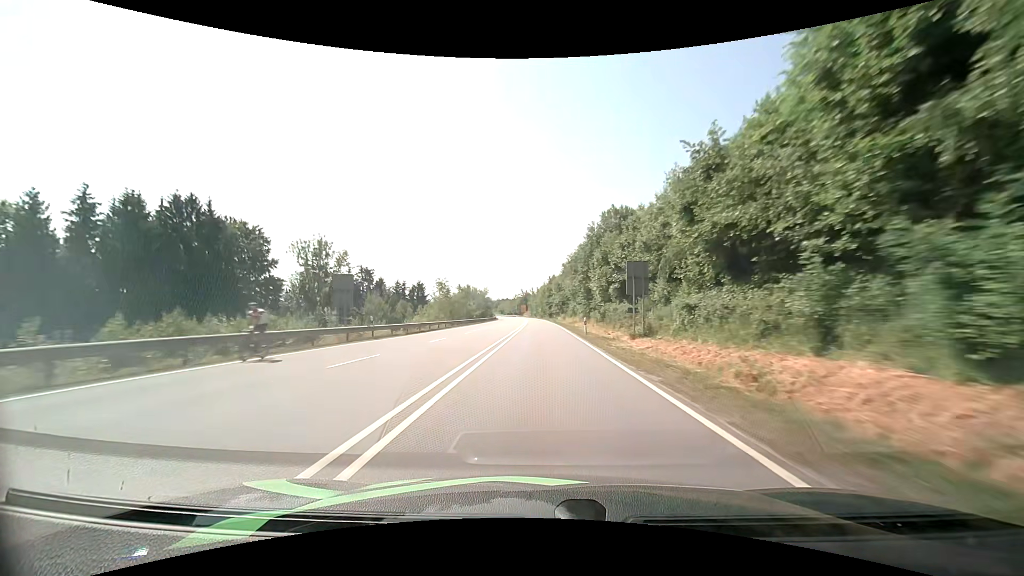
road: primary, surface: asphalt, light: Day
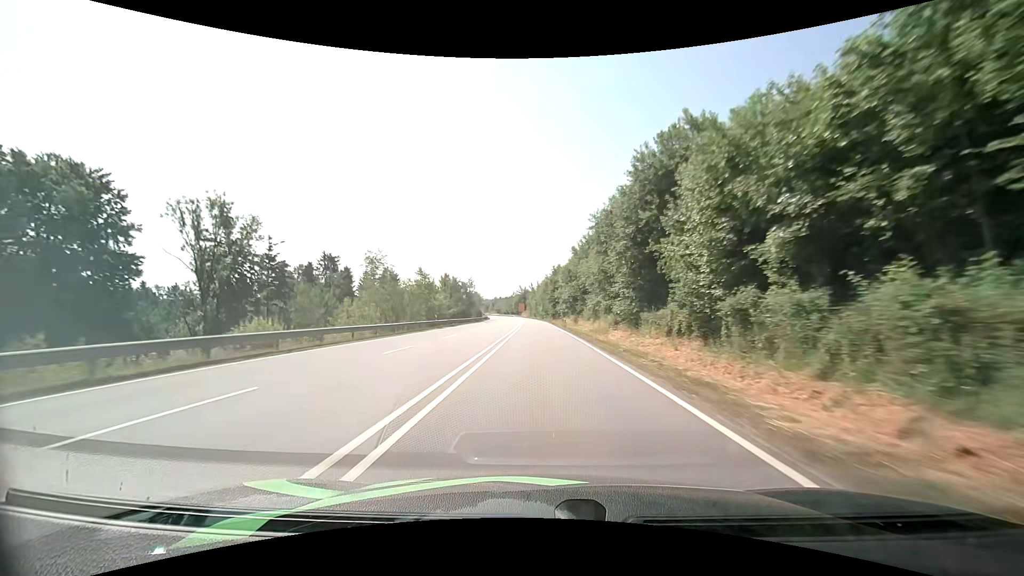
(0.0, +31.1) m; 0°
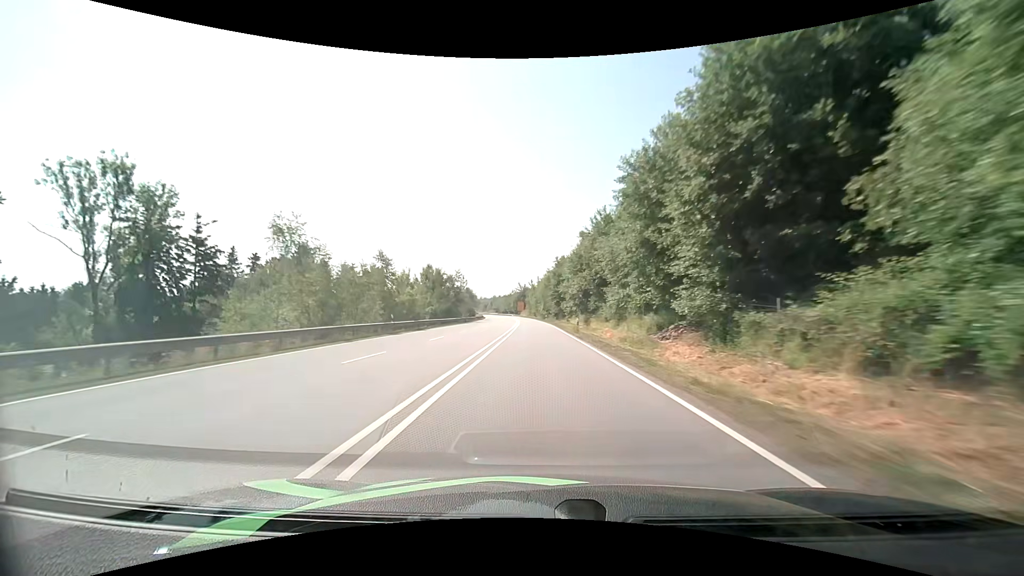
(0.0, +15.6) m; 0°
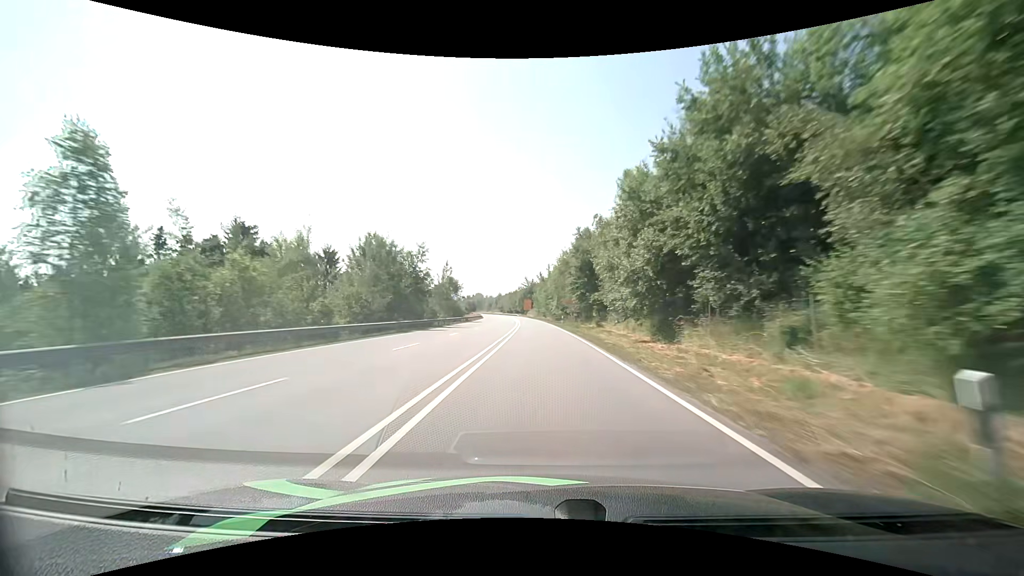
(-0.3, +31.2) m; -1°
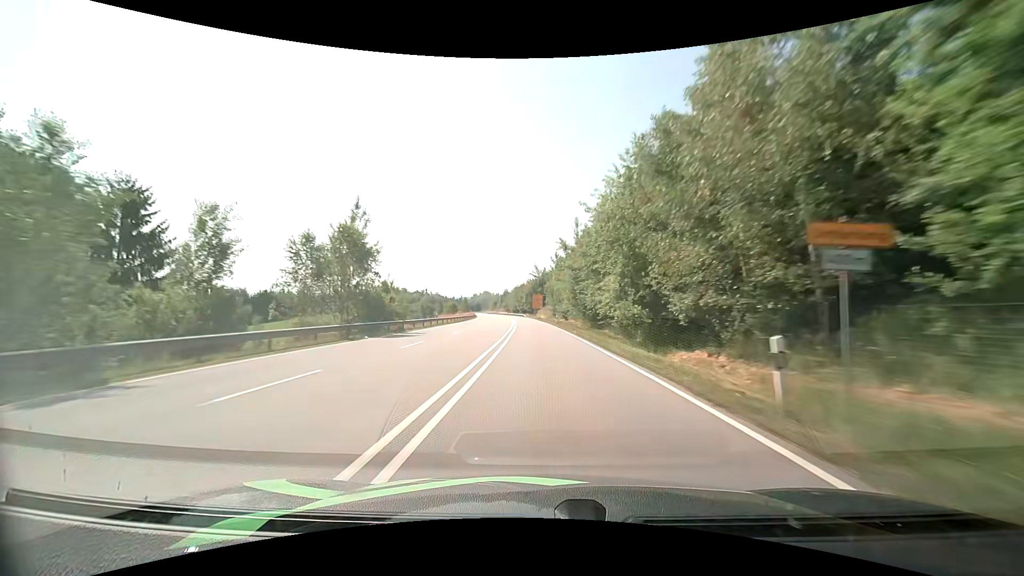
(-0.7, +46.5) m; -2°
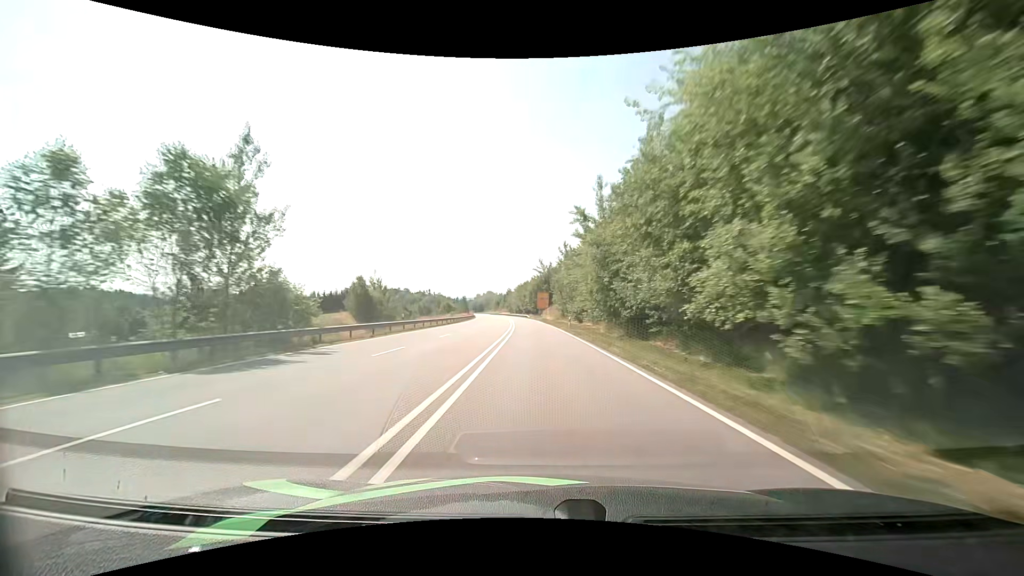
(0.0, +15.5) m; 0°
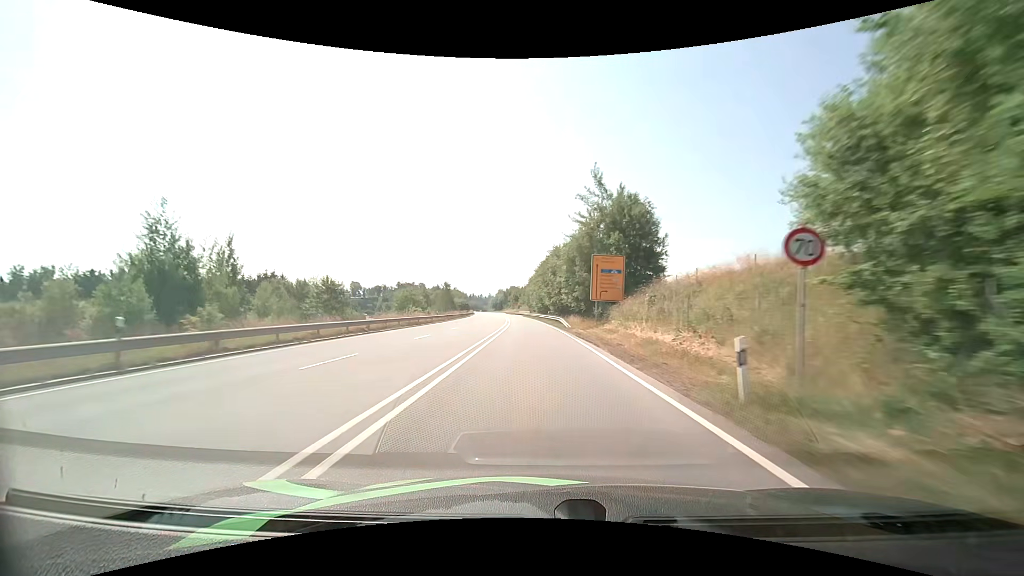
(-2.1, +75.4) m; -3°
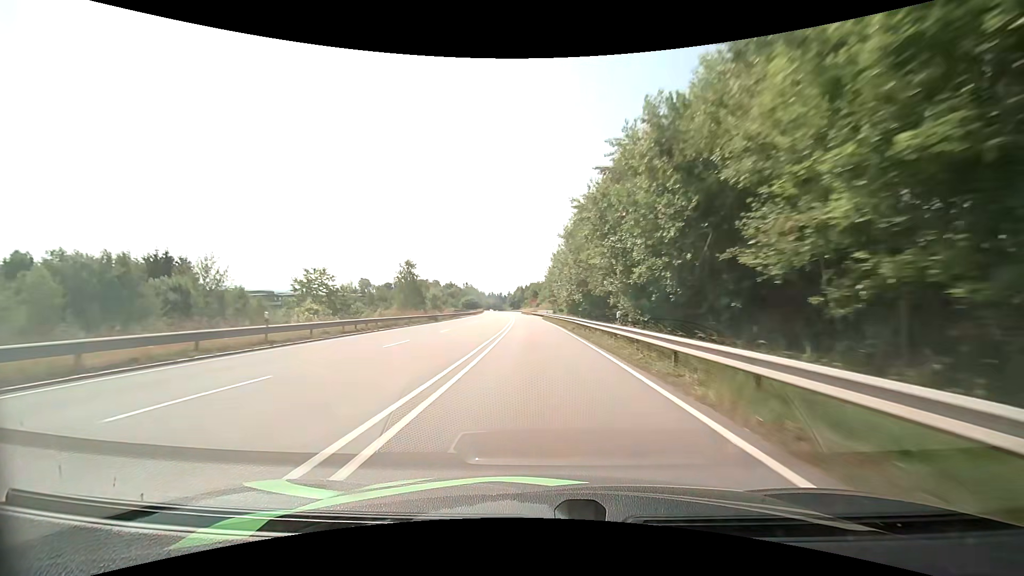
(-0.9, +41.4) m; -3°
(0, +10) (0, +20) (0, +30) (-1, +40) (-1, +50) (-1, +60) (-2, +70) (-2, +80) (-3, +90) (-4, +100) m
